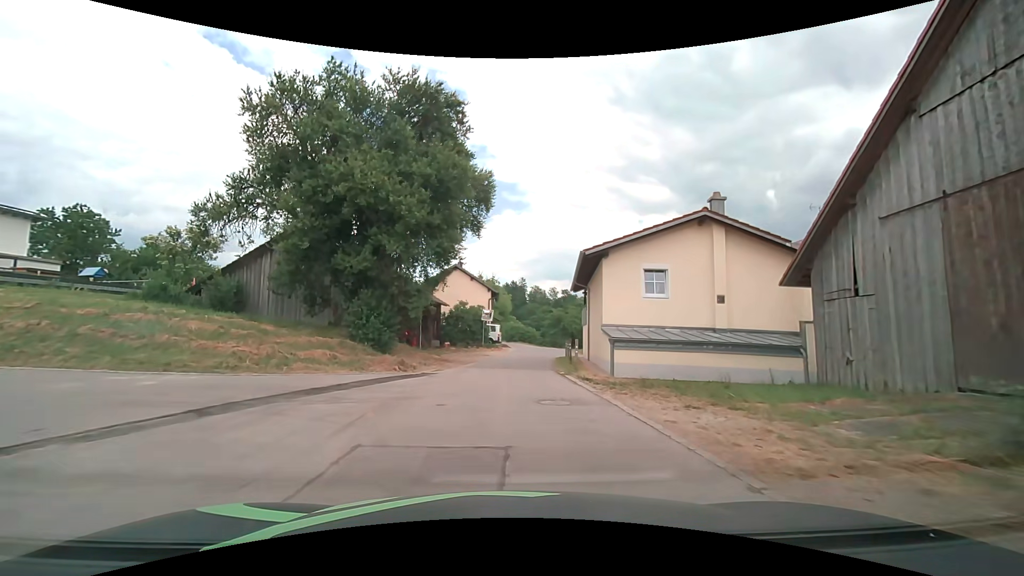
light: Day
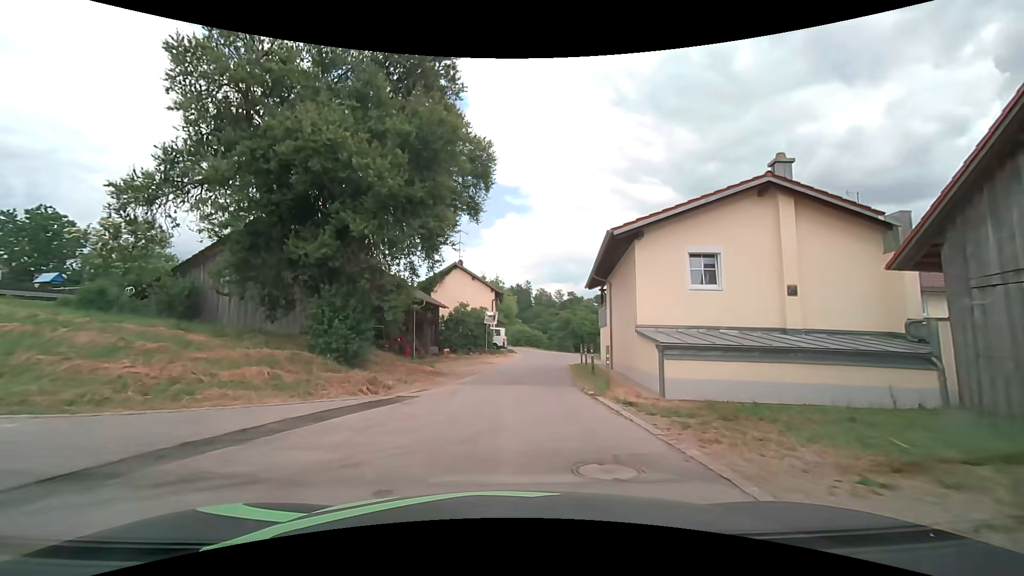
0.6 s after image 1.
(0.0, +4.4) m; -1°
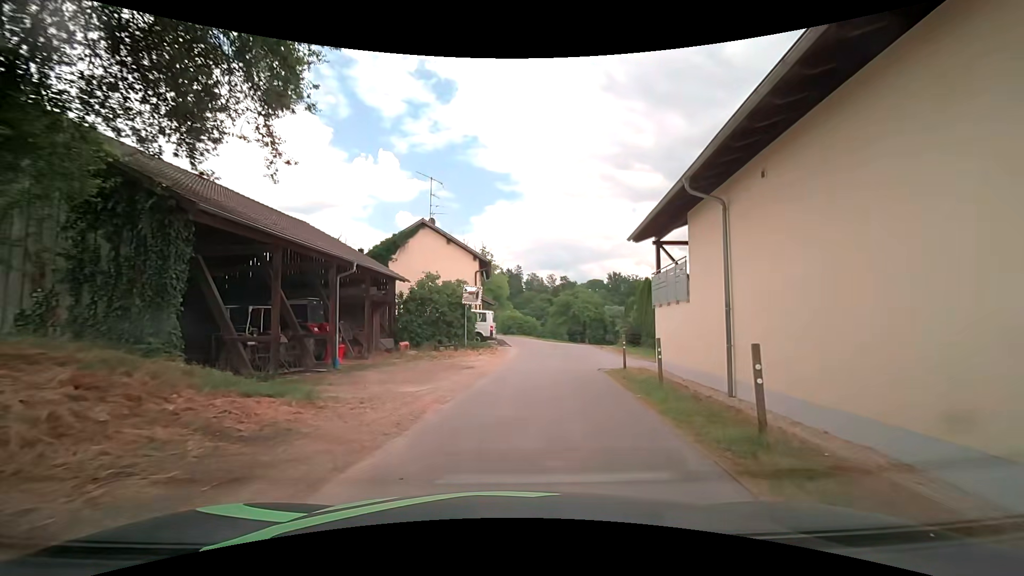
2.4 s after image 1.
(+0.1, +12.5) m; +2°
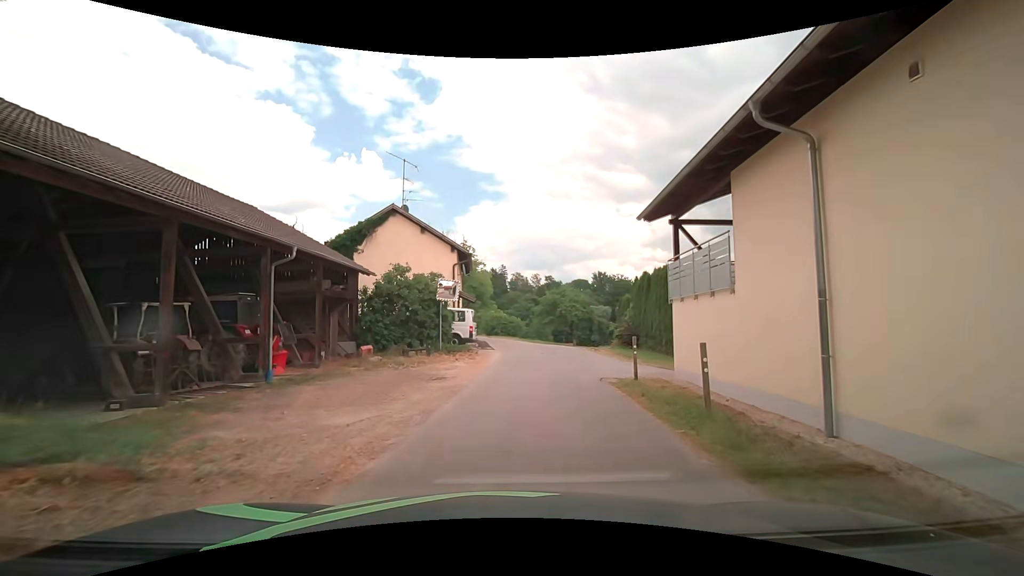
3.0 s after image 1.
(0.0, +3.6) m; +1°
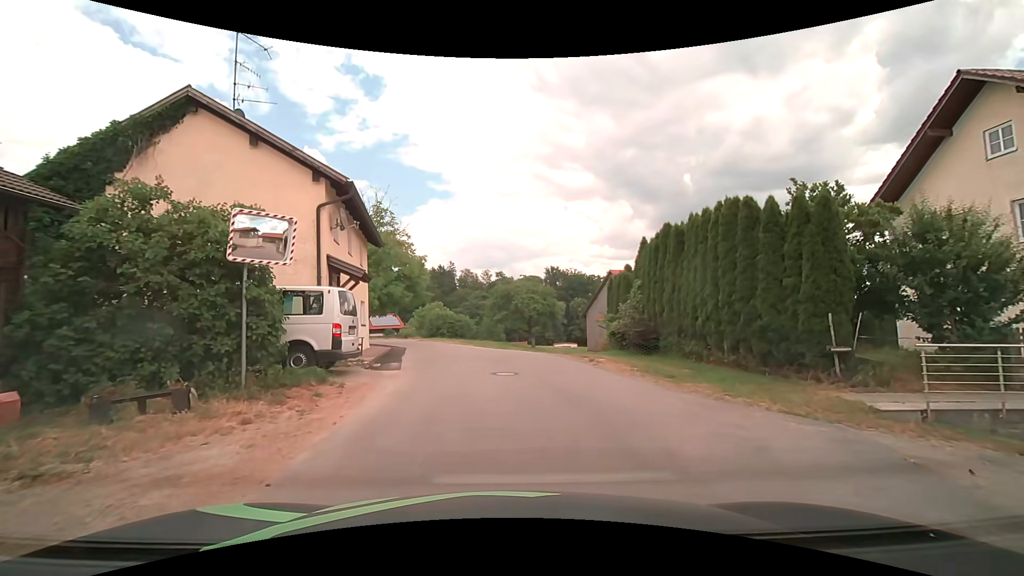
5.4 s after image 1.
(+0.8, +12.8) m; +5°
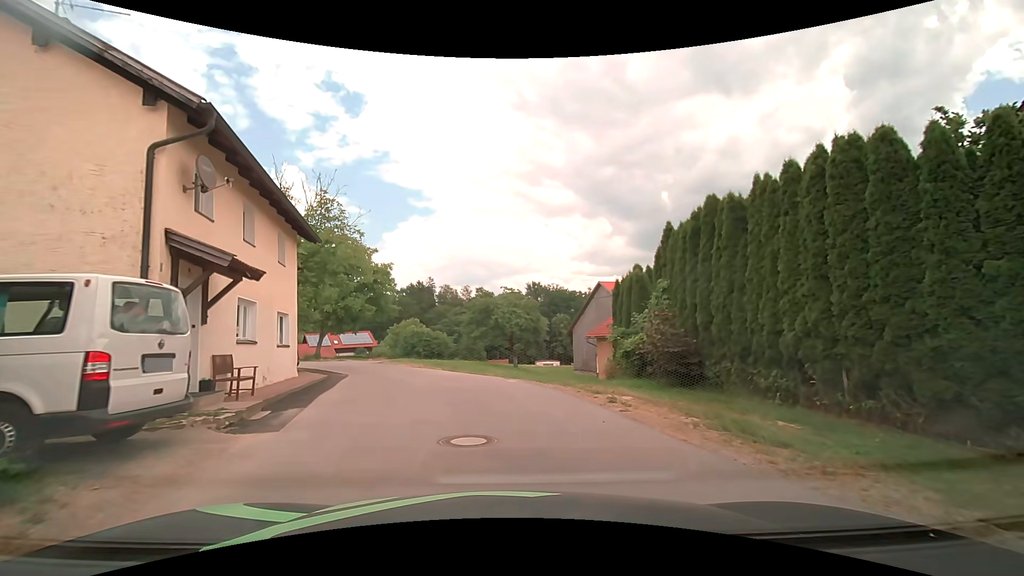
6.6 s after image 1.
(+0.2, +5.7) m; +3°
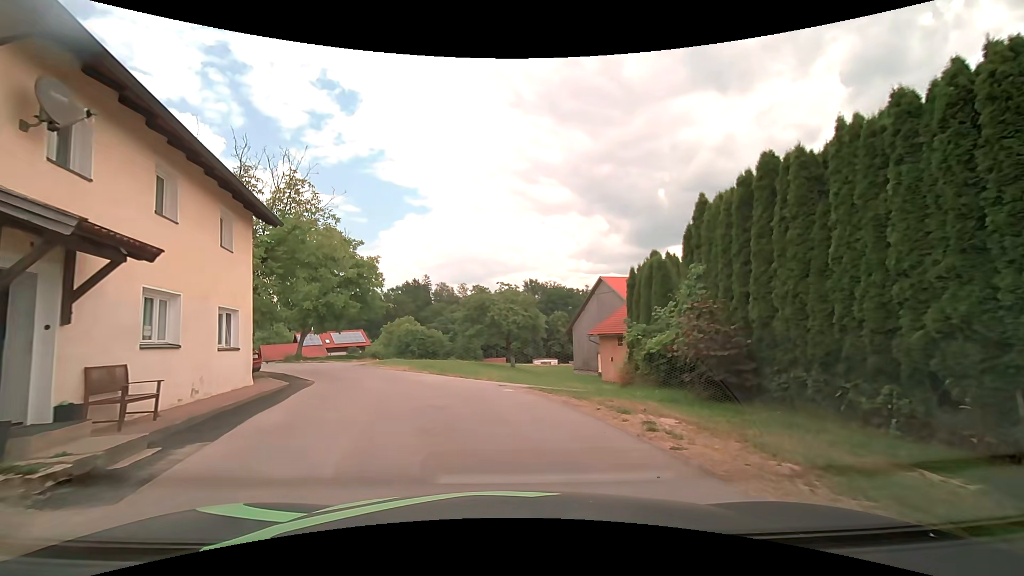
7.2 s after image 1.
(0.0, +2.9) m; 0°
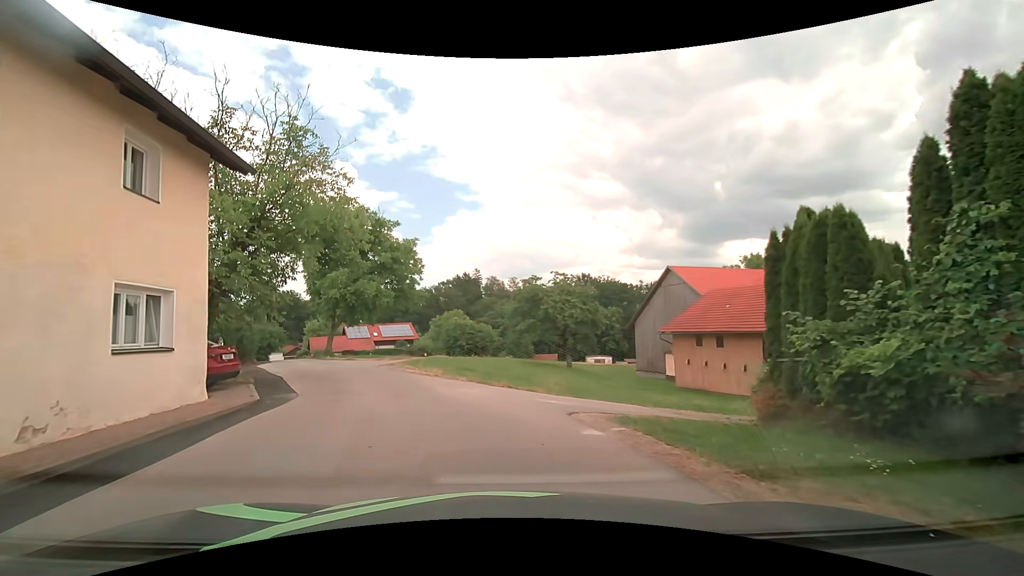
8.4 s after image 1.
(-0.2, +5.2) m; -5°
